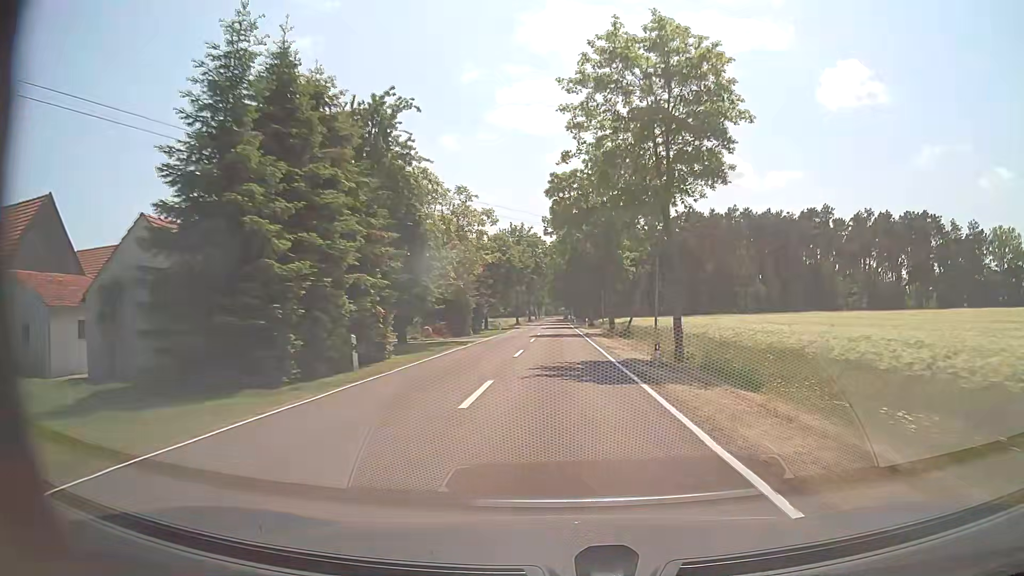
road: tertiary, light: Day
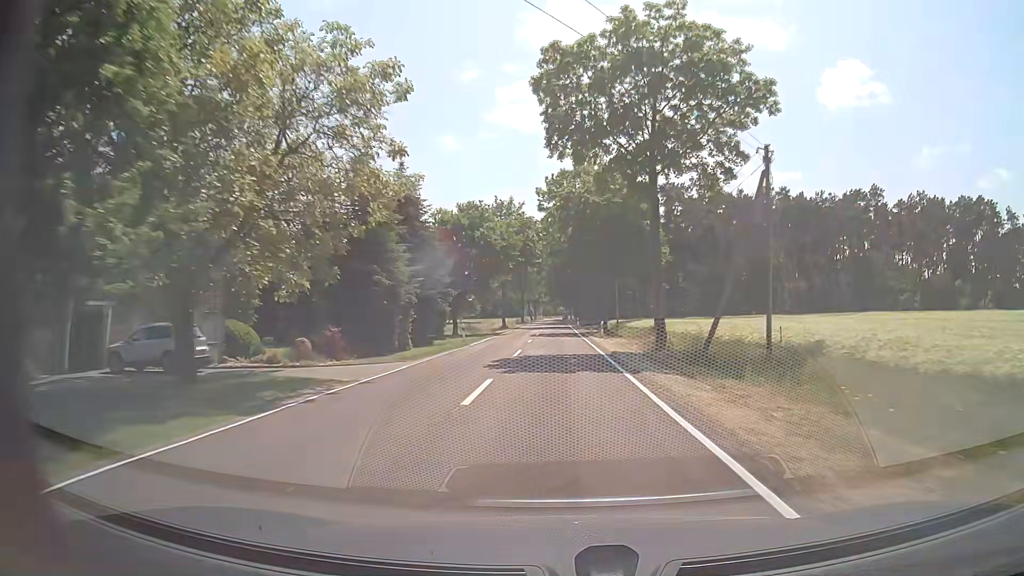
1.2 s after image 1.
(+0.2, +23.3) m; 0°
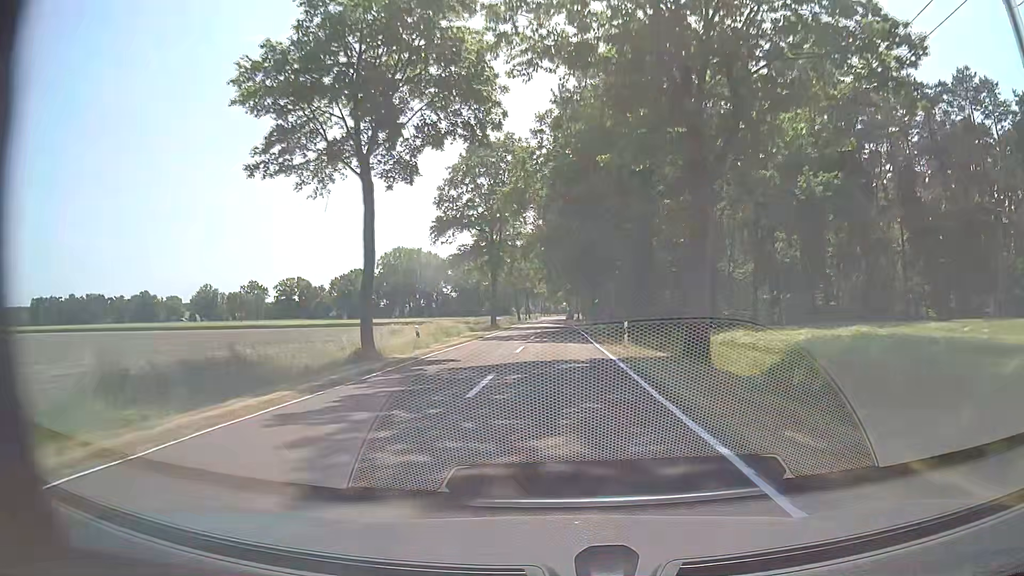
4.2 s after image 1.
(+0.1, +58.3) m; 0°
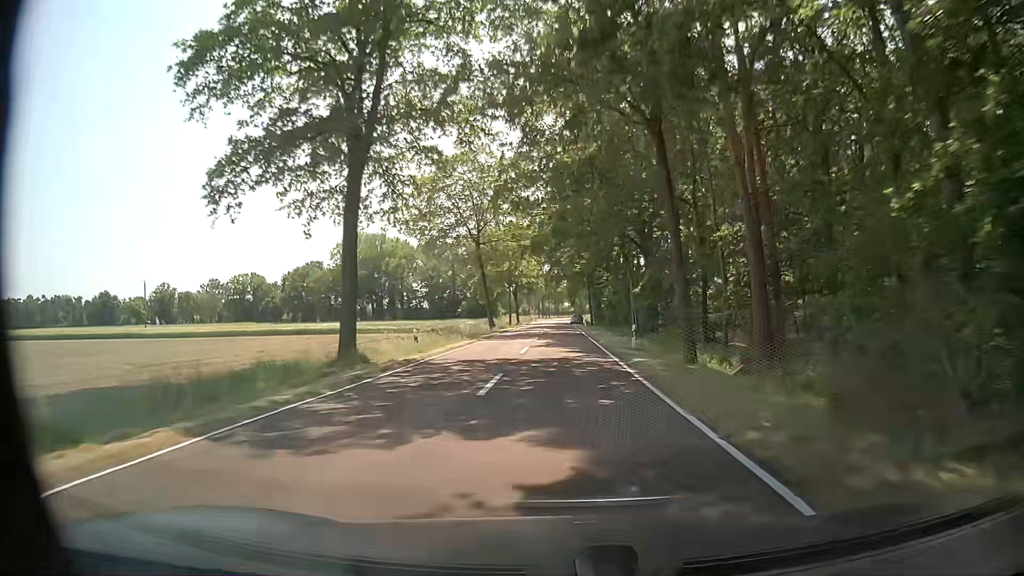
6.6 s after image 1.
(-0.4, +46.6) m; -1°
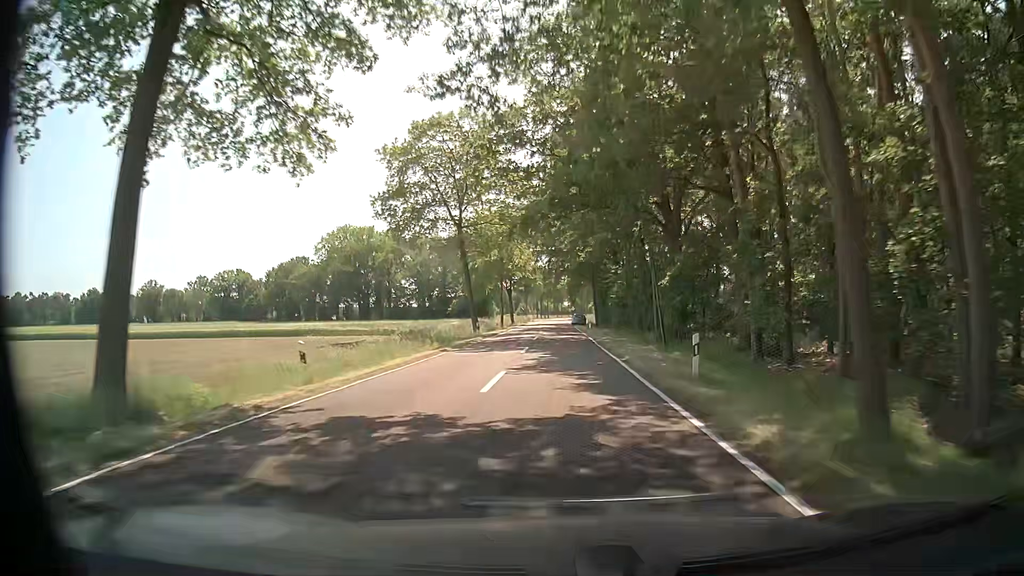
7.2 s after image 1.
(0.0, +11.6) m; 0°
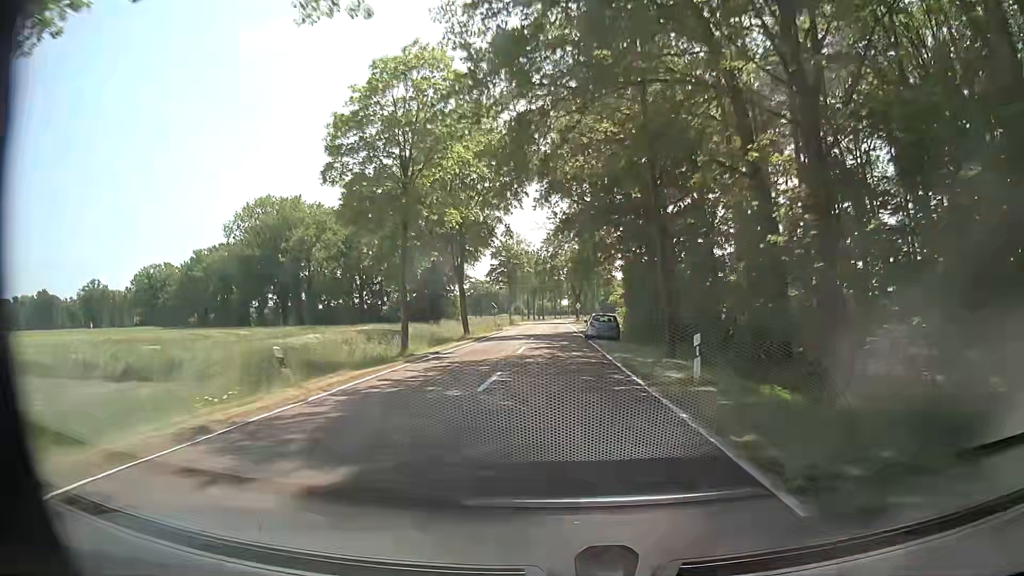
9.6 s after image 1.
(+0.1, +46.6) m; 0°
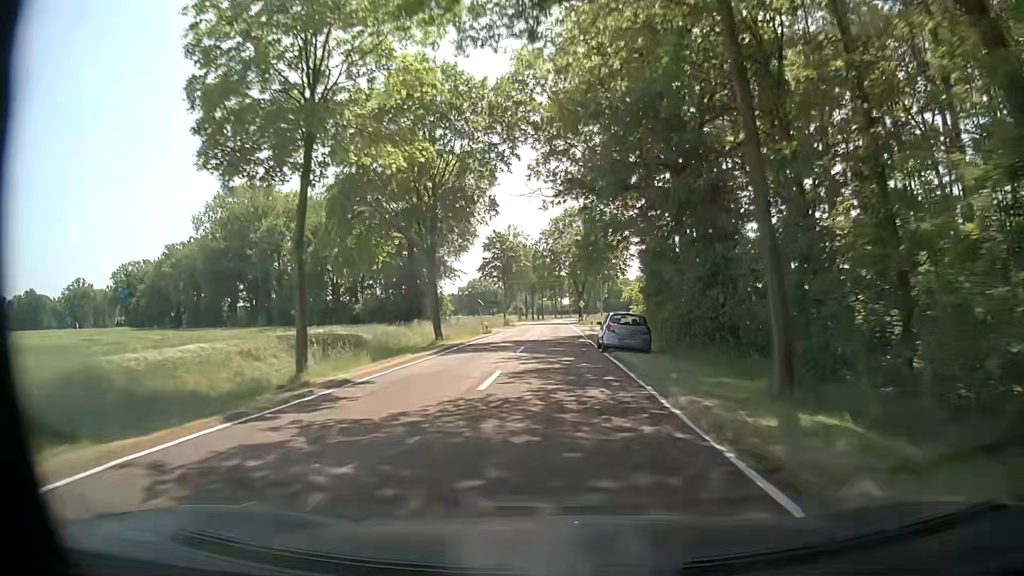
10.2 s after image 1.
(0.0, +11.6) m; 0°
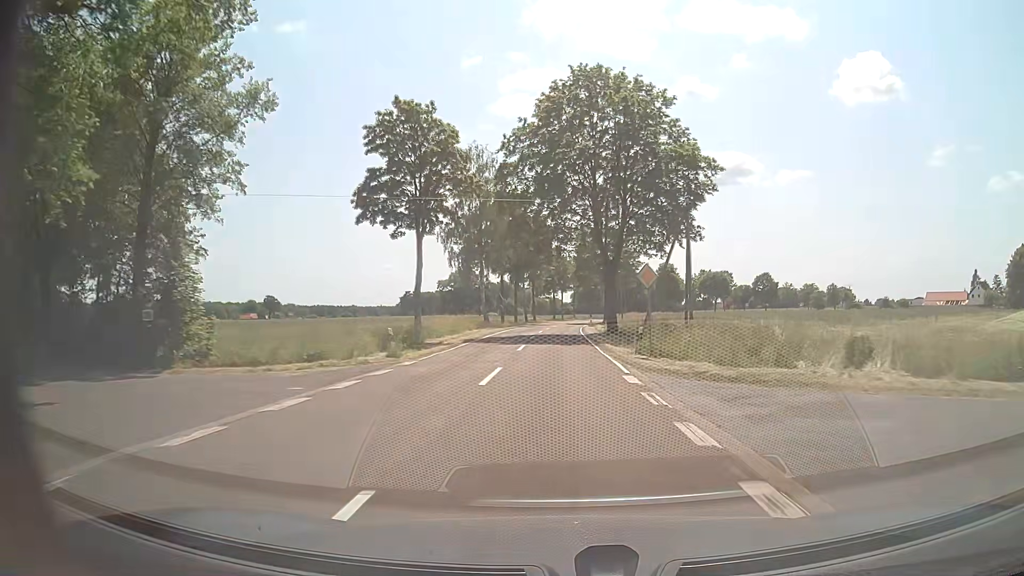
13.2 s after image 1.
(-0.1, +58.3) m; 0°
(0, +10) (0, +20) (0, +30) (0, +40) (0, +50) (0, +60) (+1, +70) (+1, +80) (+2, +90) (+3, +100) m
